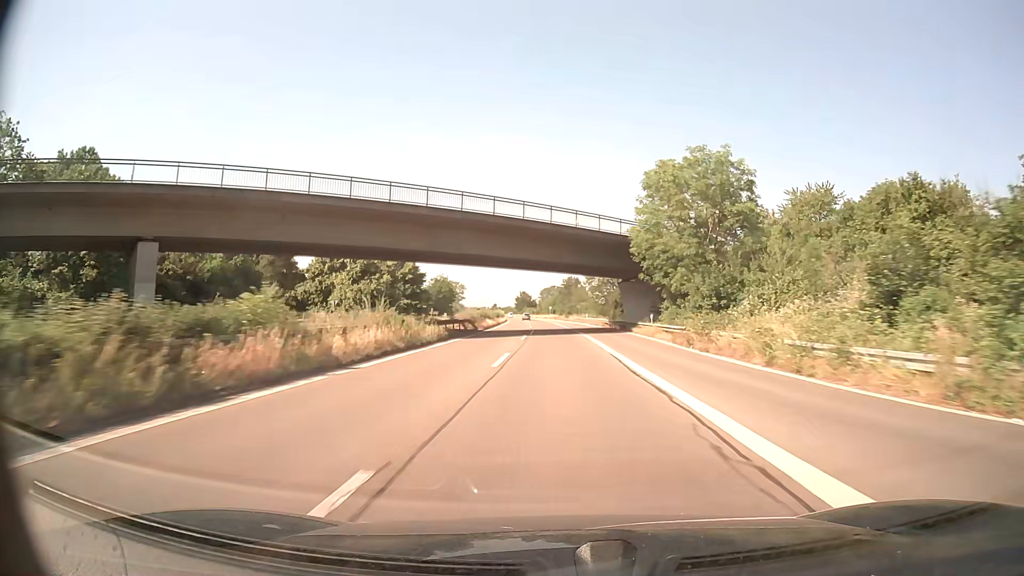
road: trunk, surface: asphalt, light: Day
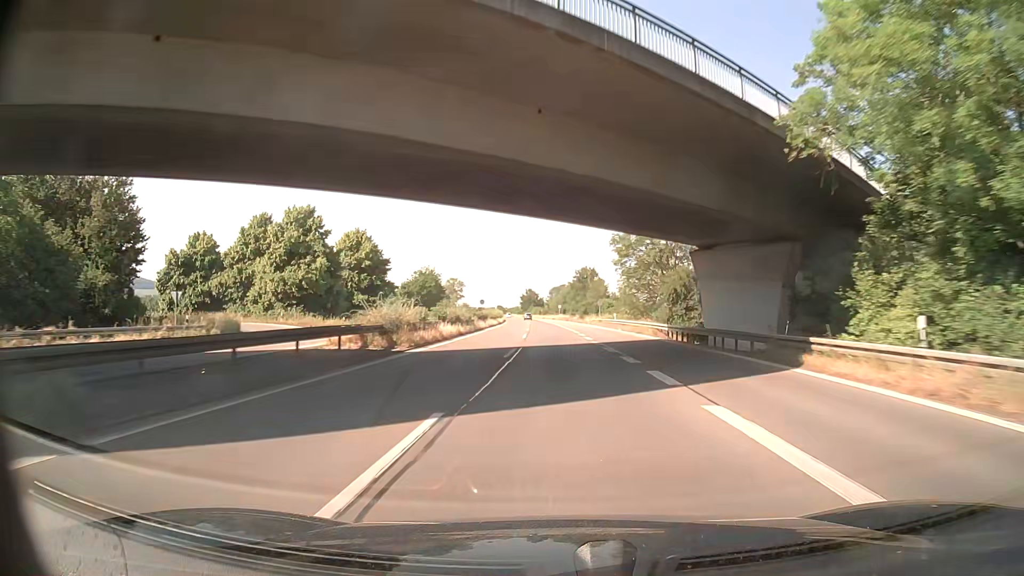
(-0.2, +32.8) m; -1°
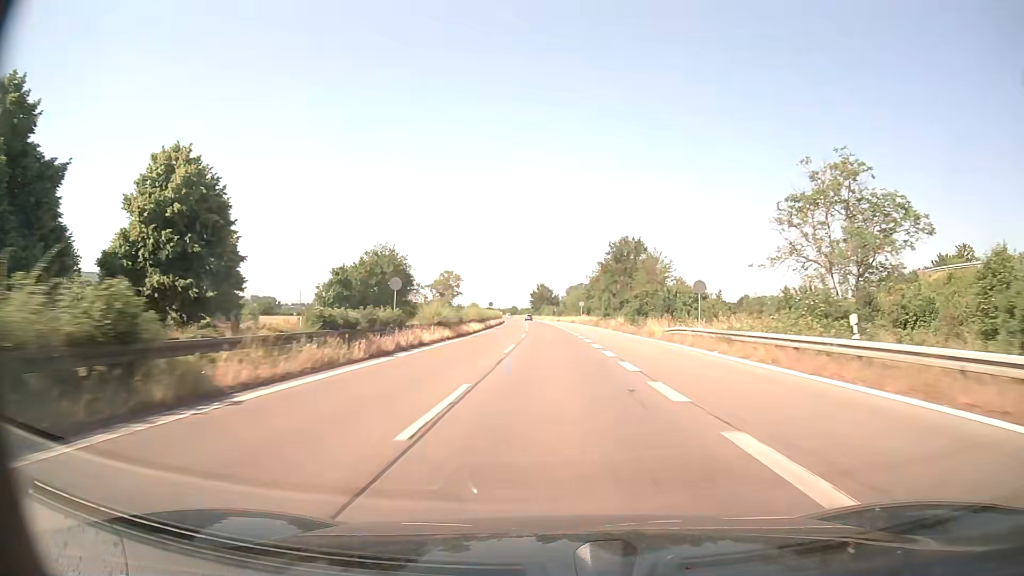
(-0.4, +49.8) m; -1°
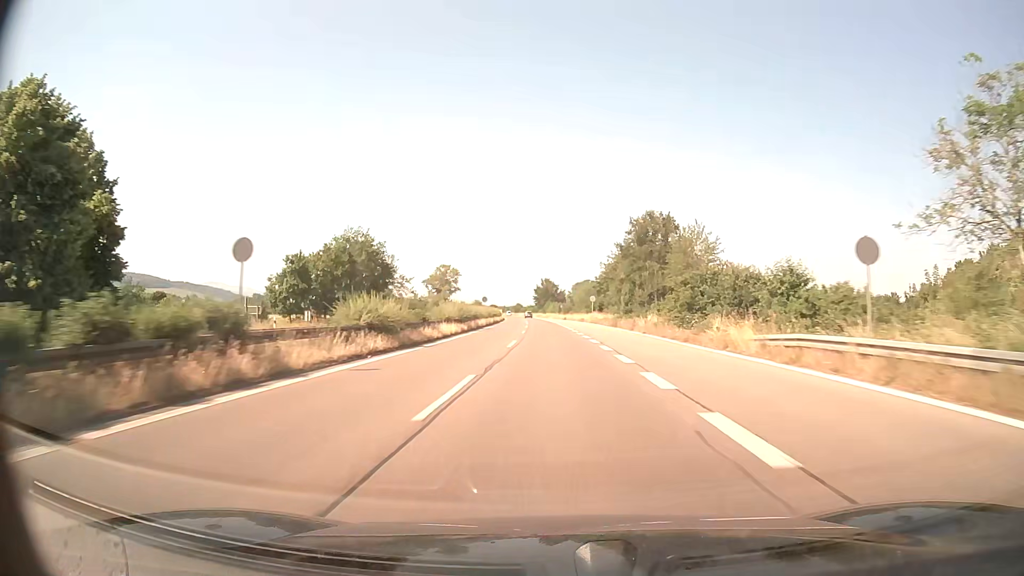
(-0.1, +16.8) m; 0°
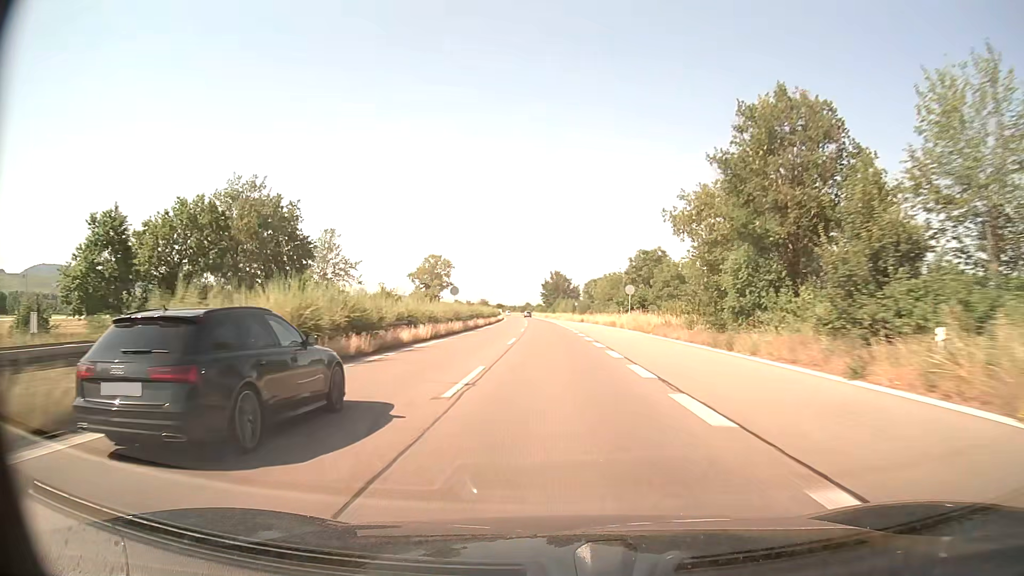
(-0.3, +33.9) m; -1°
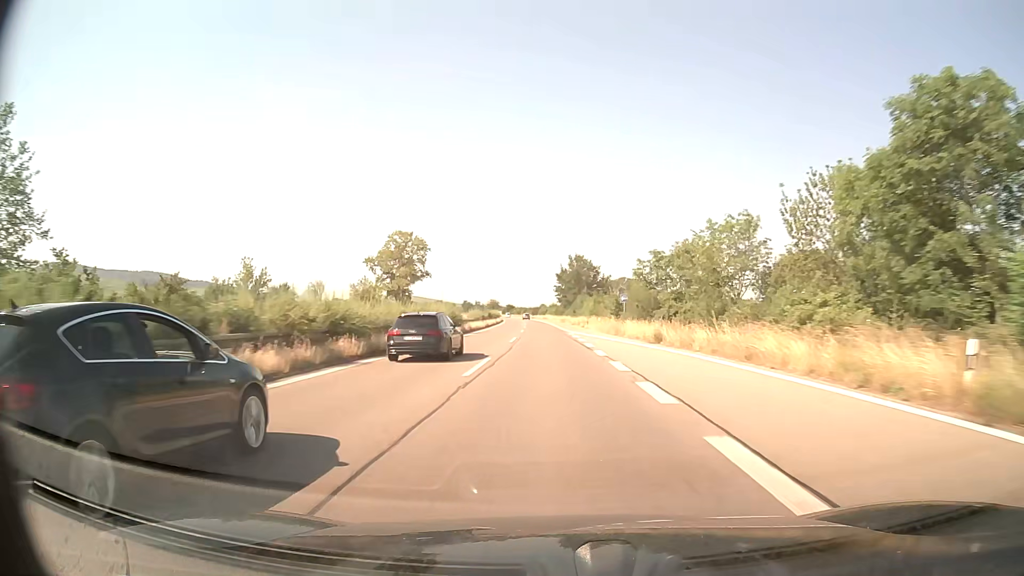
(-0.6, +51.6) m; -1°
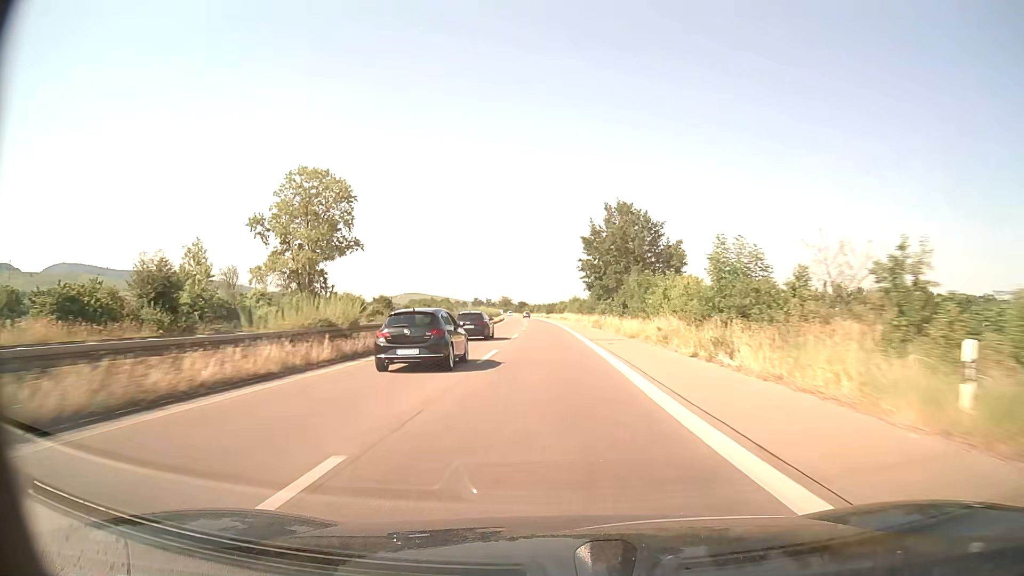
(-0.7, +52.3) m; -2°
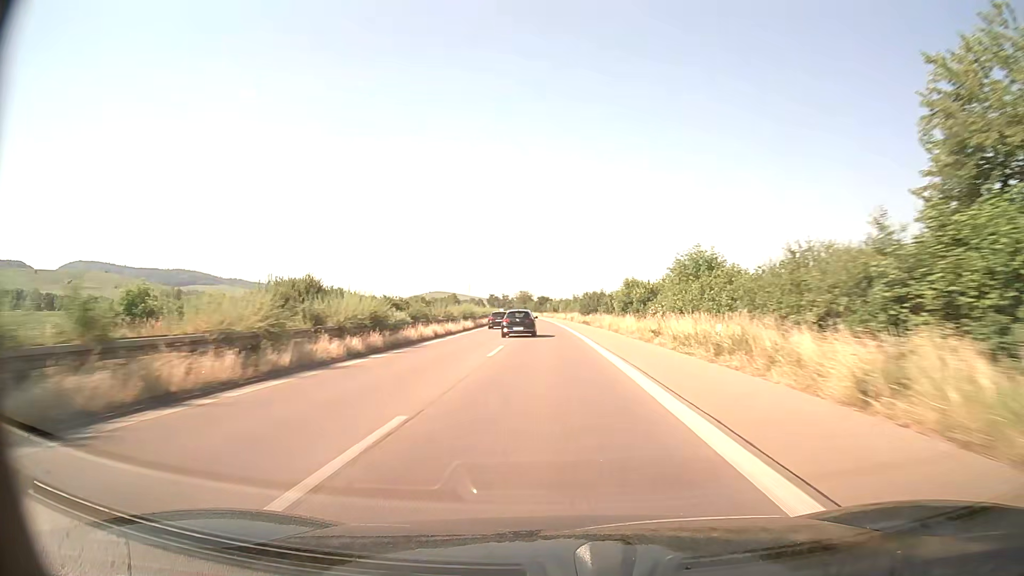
(-1.8, +87.6) m; -2°
(0, +10) (0, +20) (0, +30) (0, +40) (-1, +50) (-1, +60) (-1, +70) (-2, +80) (-2, +90) (-3, +100) m
